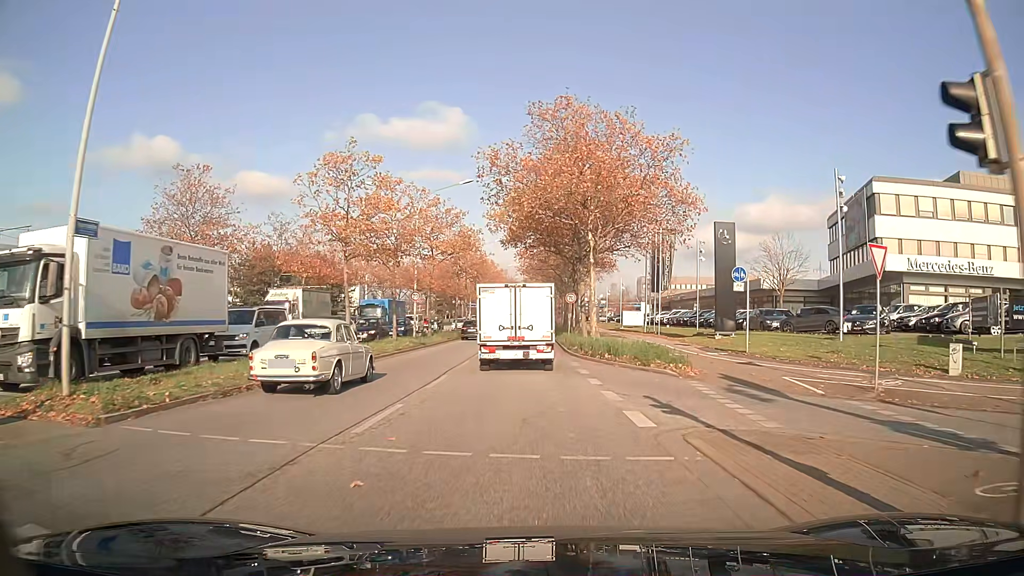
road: primary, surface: asphalt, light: Day
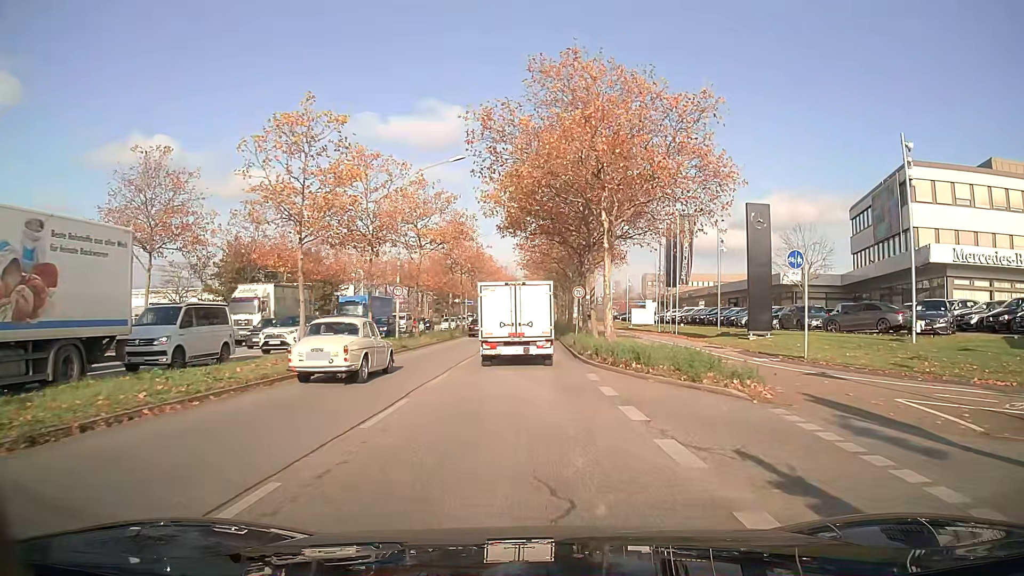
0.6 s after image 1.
(0.0, +5.8) m; 0°
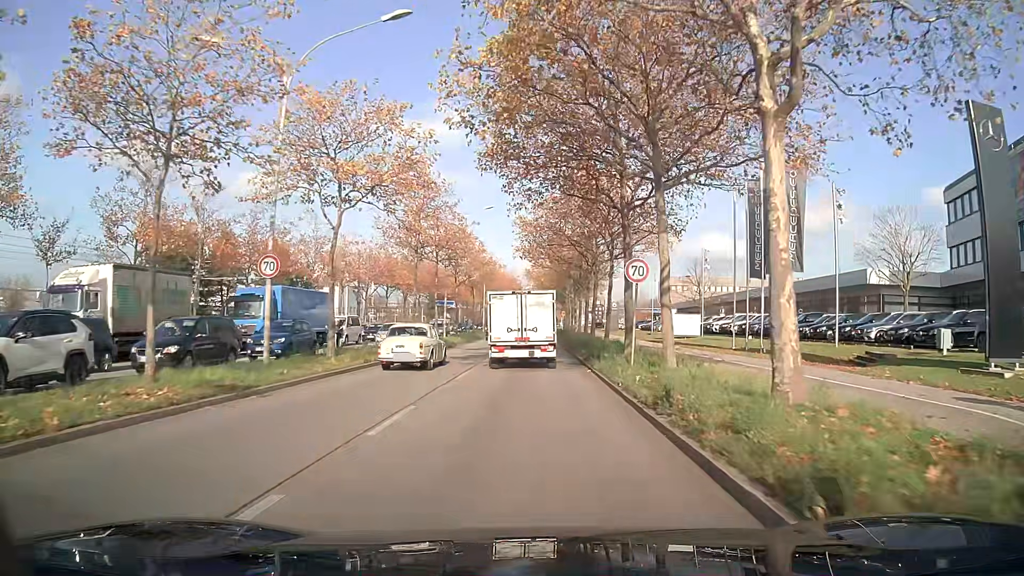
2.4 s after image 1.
(0.0, +18.4) m; 0°
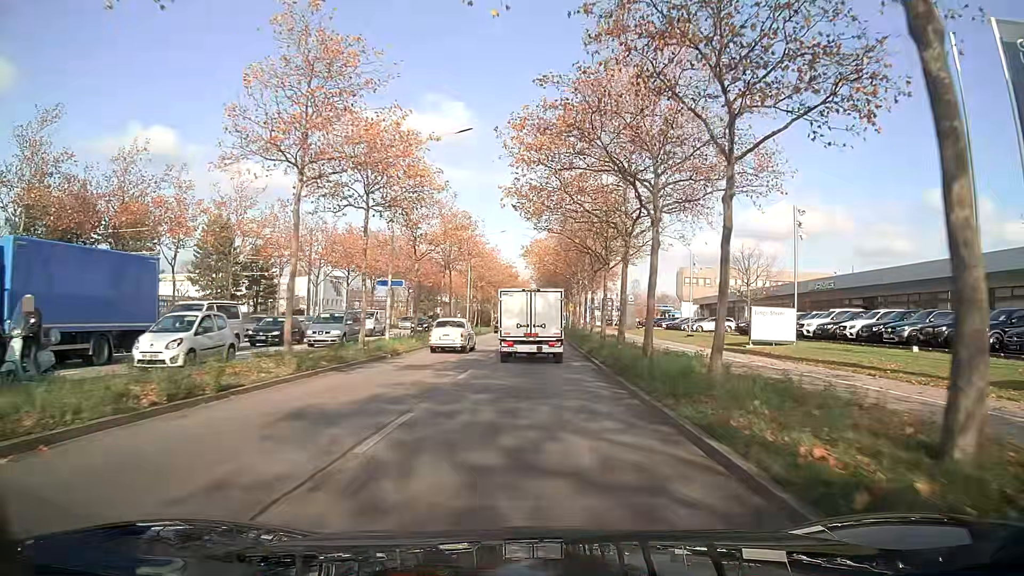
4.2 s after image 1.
(+0.1, +19.4) m; 0°
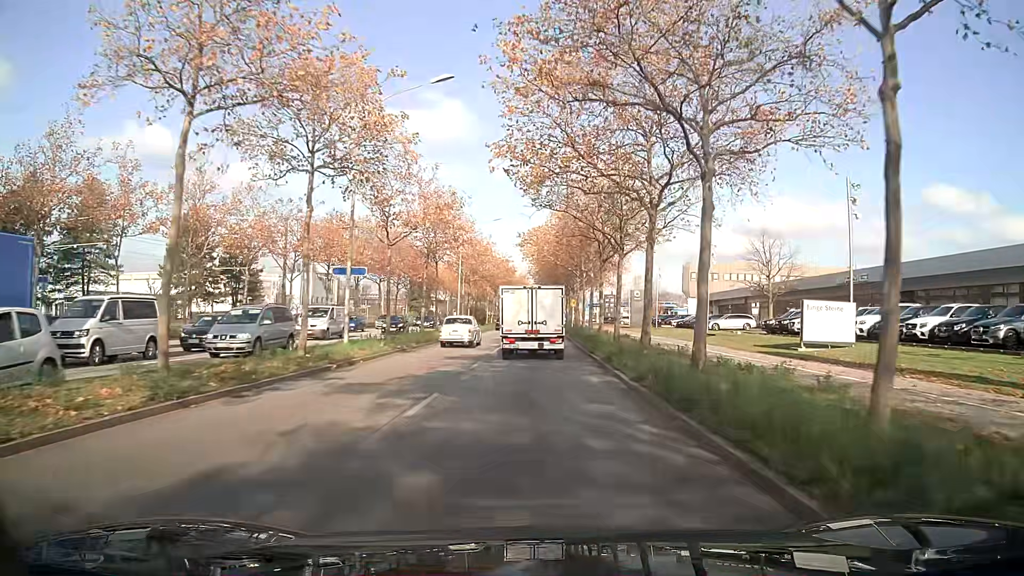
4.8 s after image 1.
(0.0, +6.6) m; 0°
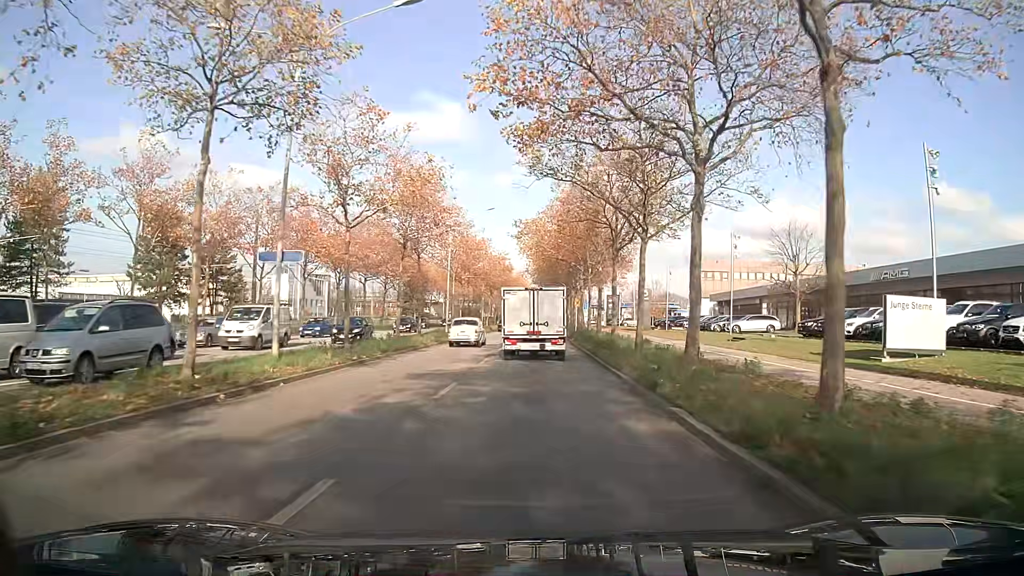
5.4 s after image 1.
(0.0, +6.7) m; 0°
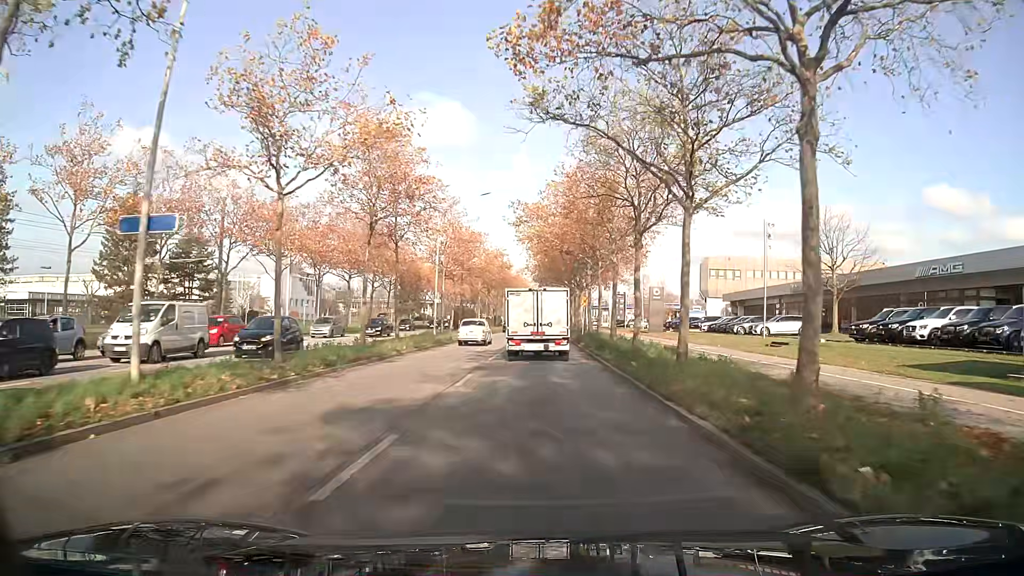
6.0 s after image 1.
(0.0, +6.7) m; 0°
